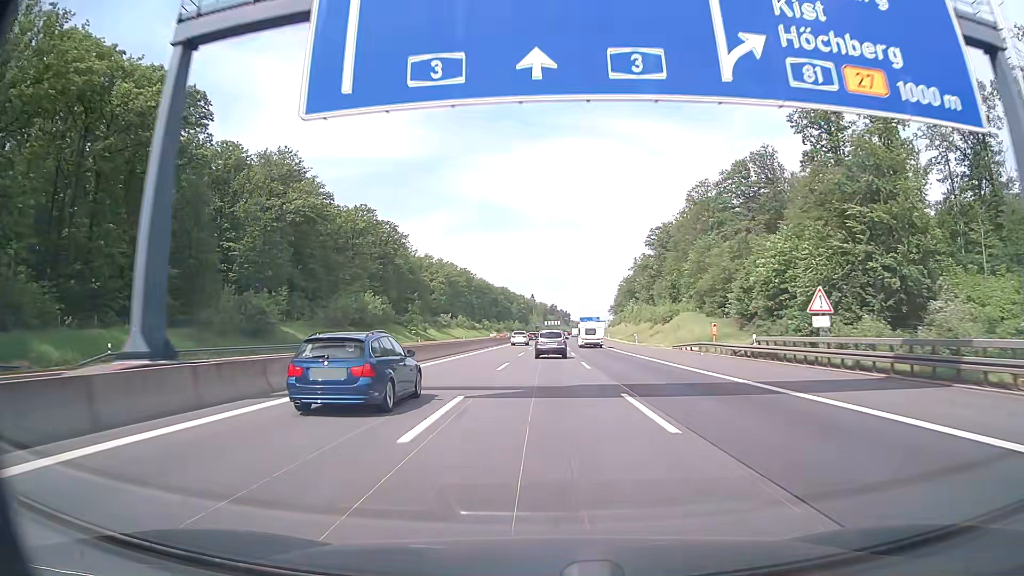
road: motorway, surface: asphalt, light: Day
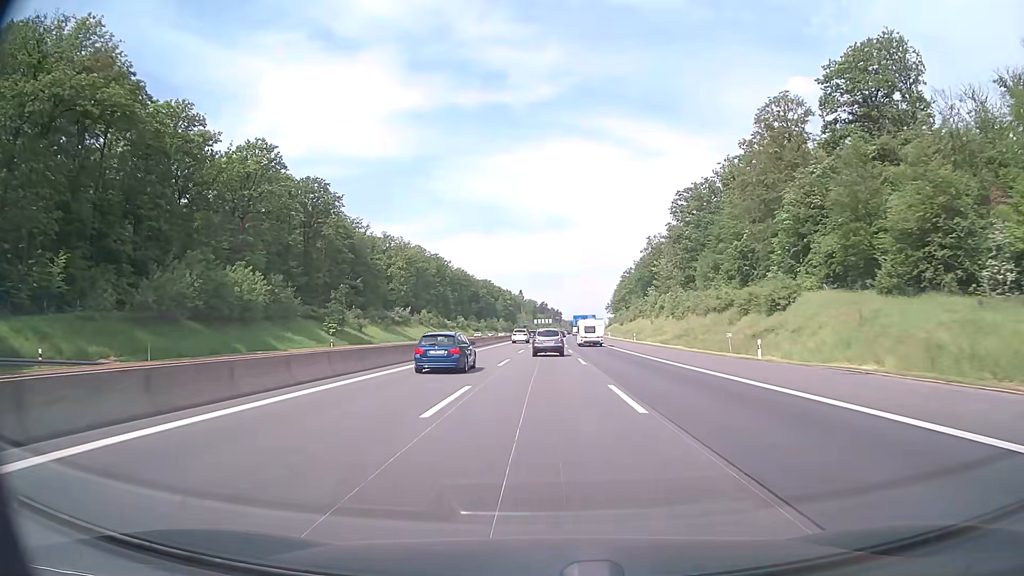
(+0.3, +50.7) m; +1°
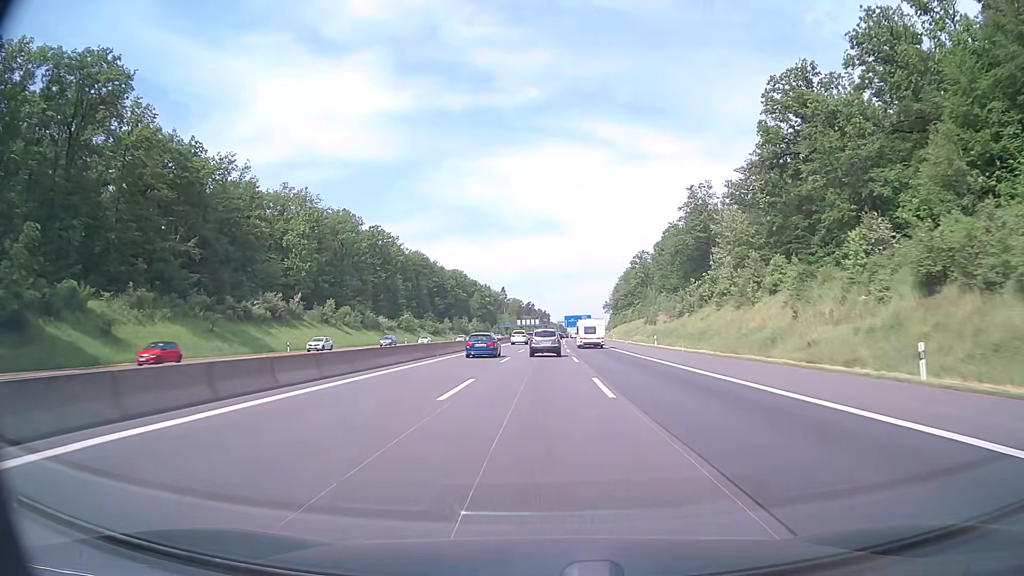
(+0.8, +67.5) m; +1°
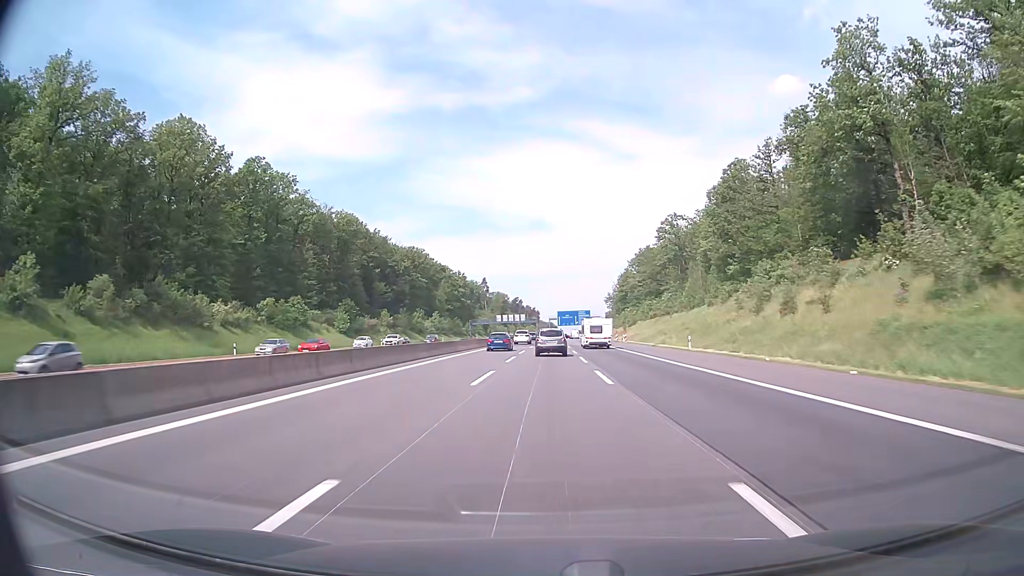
(+0.4, +67.4) m; +1°
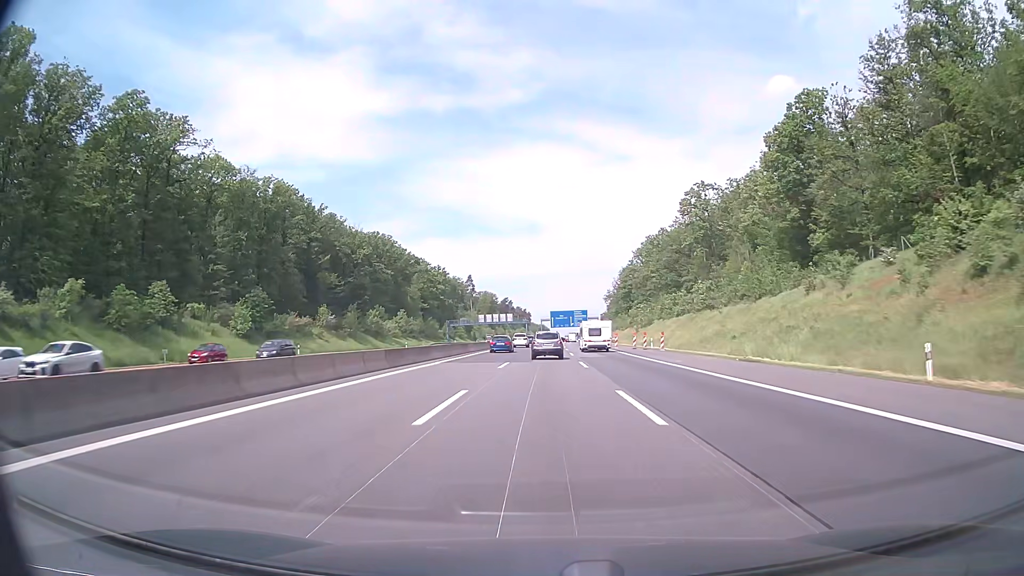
(+0.1, +33.6) m; 0°
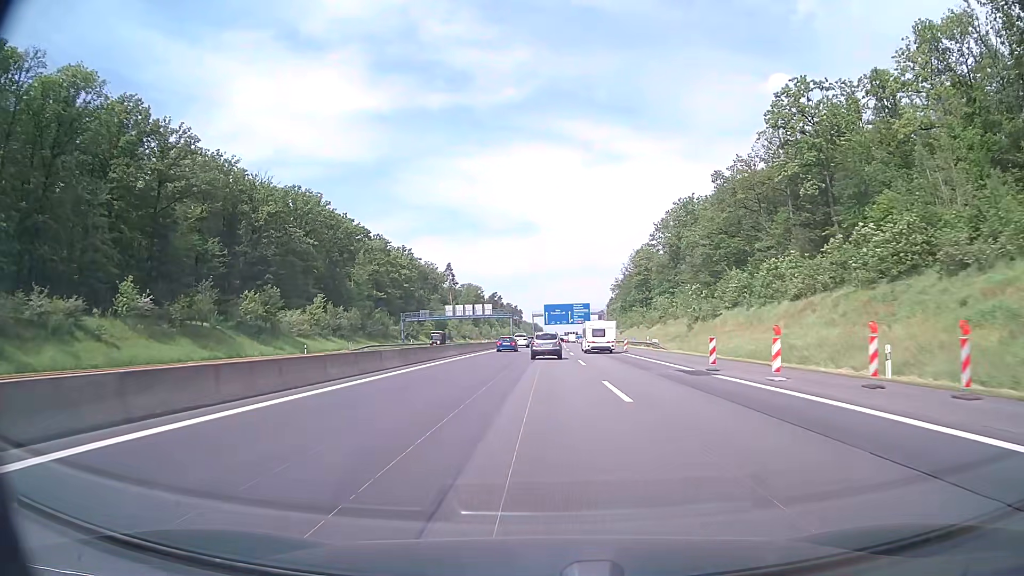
(+0.4, +50.2) m; +1°
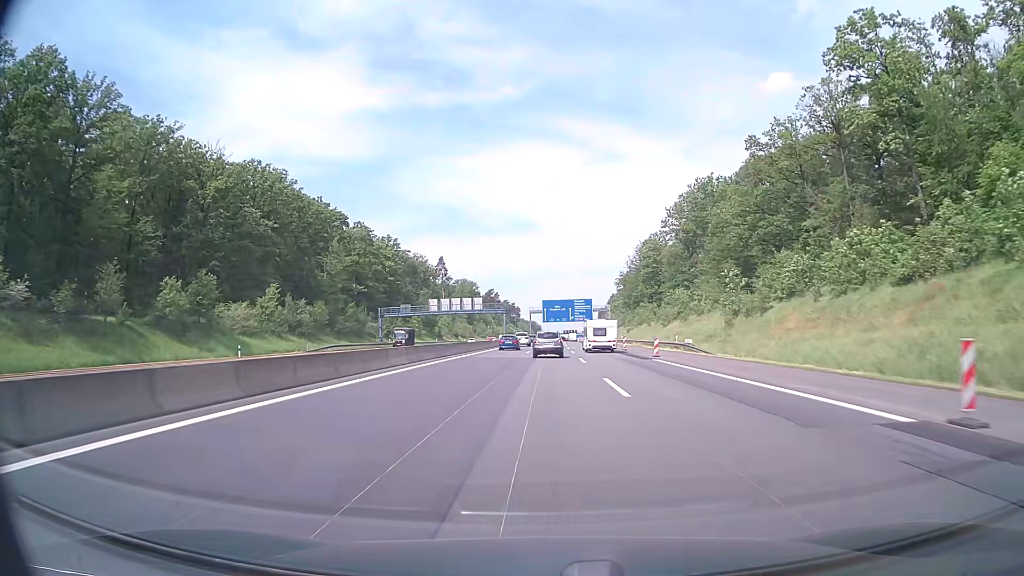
(0.0, +16.7) m; 0°
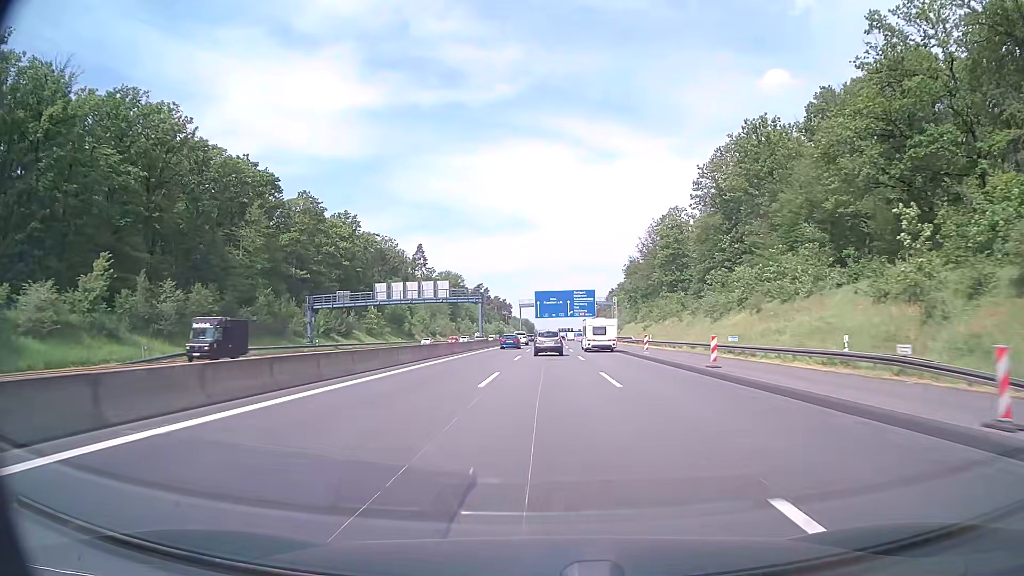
(+0.1, +33.4) m; +1°
(0, +10) (0, +20) (0, +30) (0, +40) (0, +50) (0, +60) (0, +70) (+1, +80) (+1, +90) (+1, +100) m
